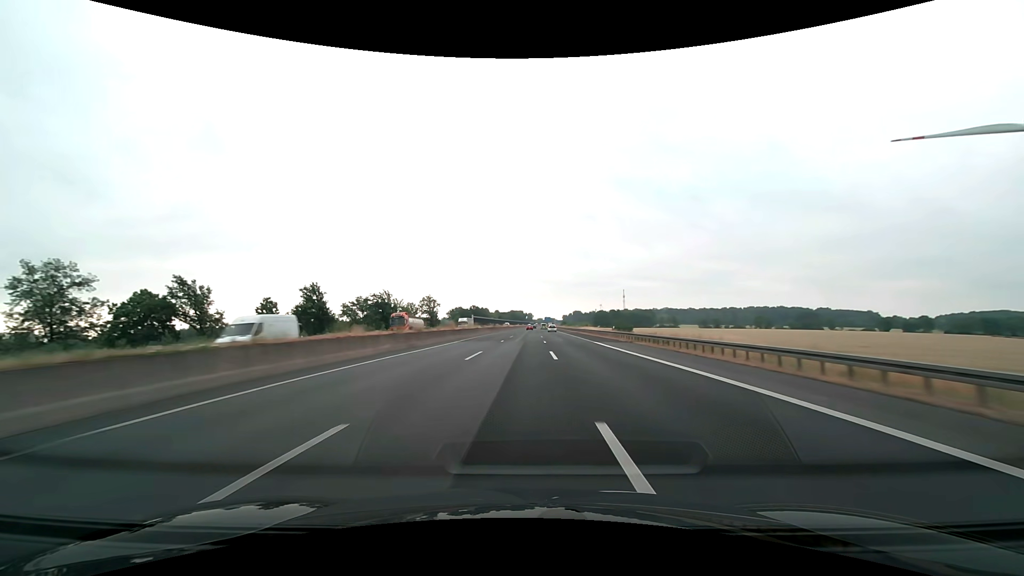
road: motorway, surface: asphalt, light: Day
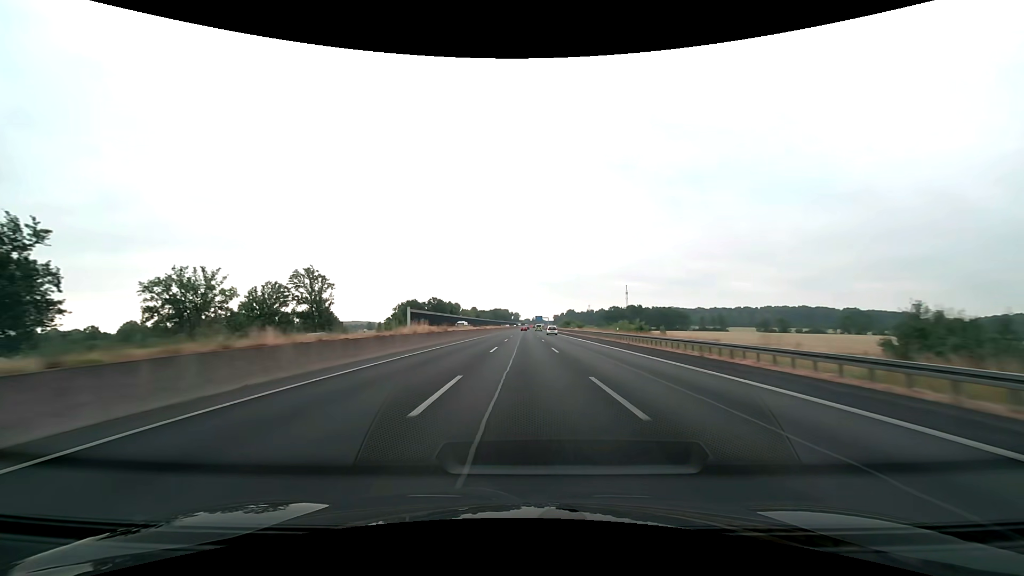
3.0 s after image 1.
(+1.1, +103.0) m; +1°
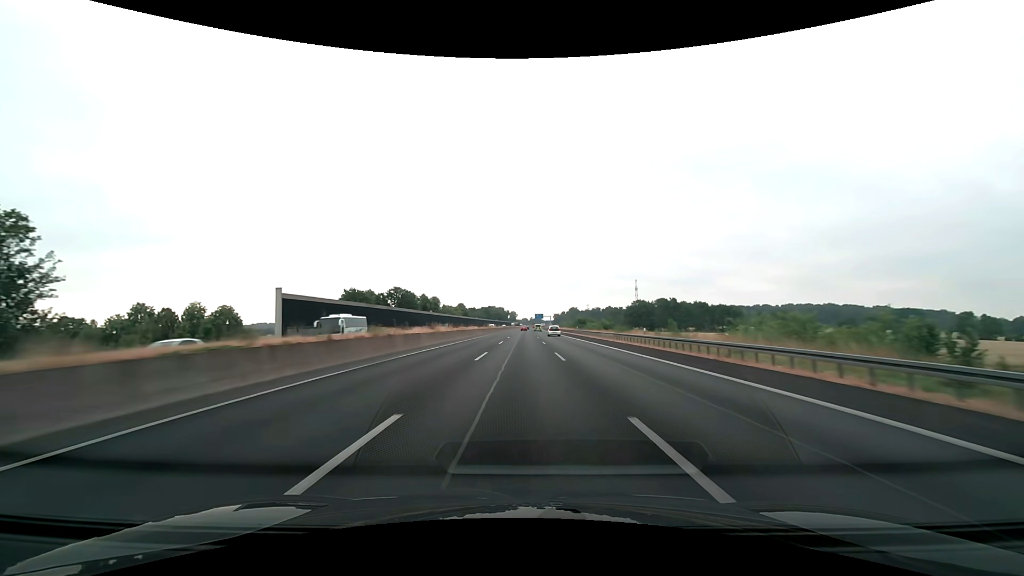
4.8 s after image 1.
(+0.3, +61.8) m; 0°
(0, +10) (0, +20) (0, +30) (0, +40) (0, +50) (0, +60) (0, +70) (0, +80) (0, +90) (0, +100) m
